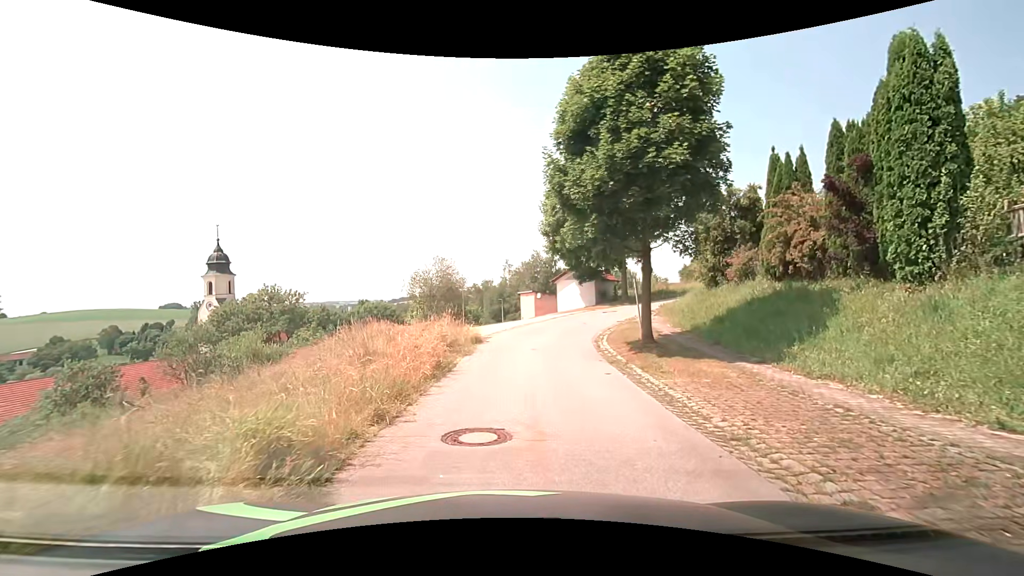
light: Day
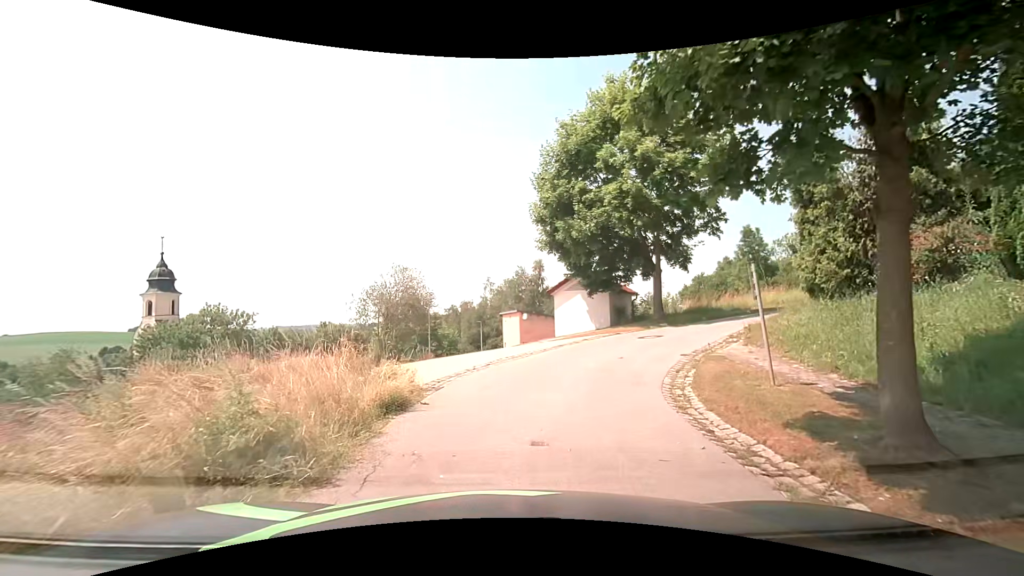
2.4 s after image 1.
(+0.6, +10.2) m; +4°
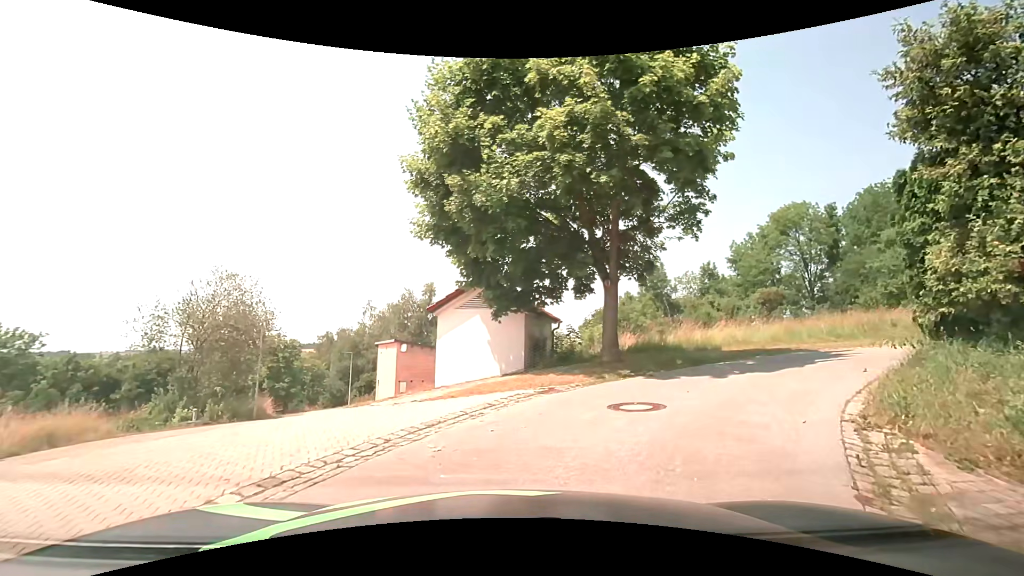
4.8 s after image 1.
(+0.8, +9.0) m; +11°
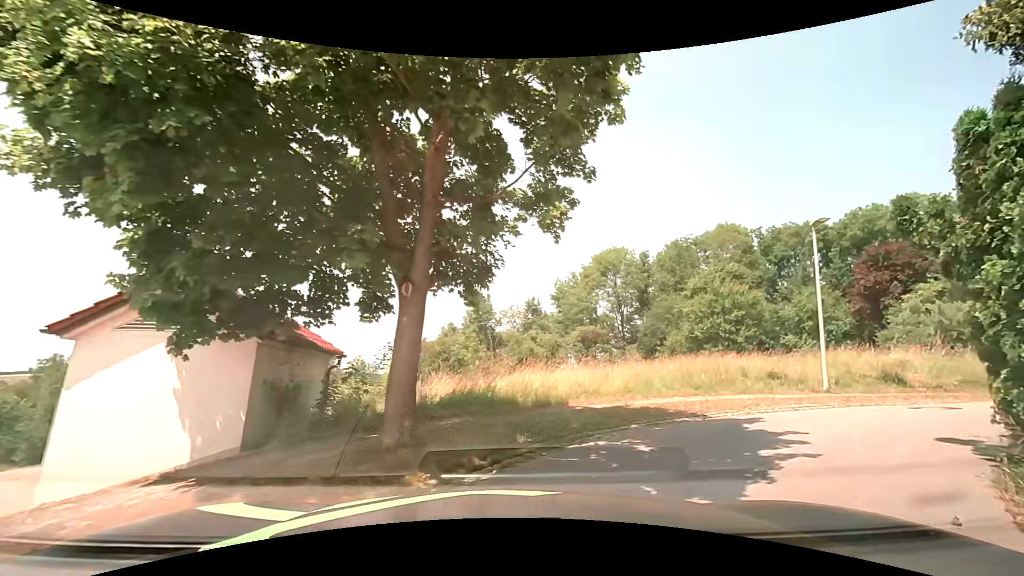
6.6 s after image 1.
(+1.0, +5.7) m; +20°
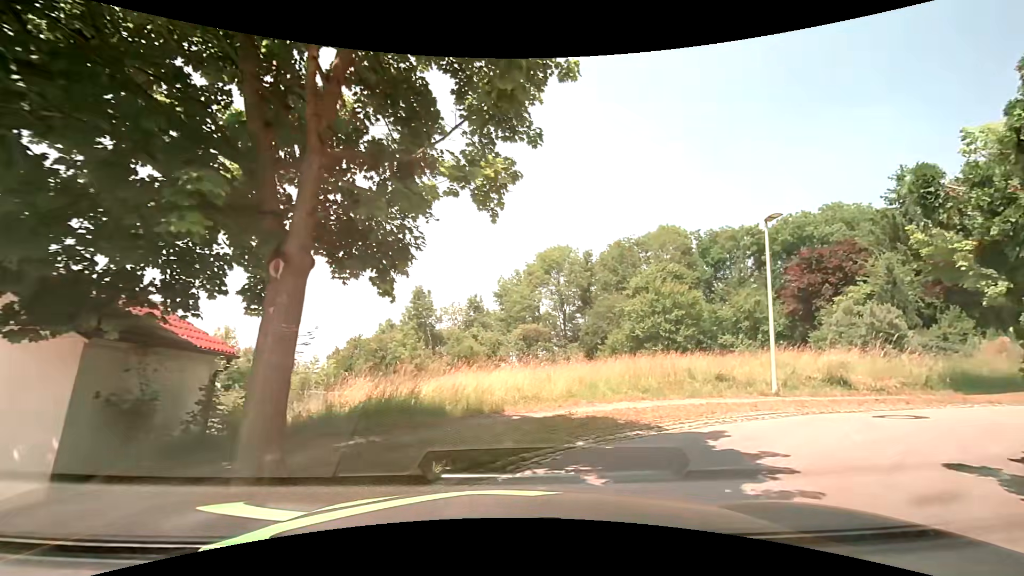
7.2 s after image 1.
(+0.1, +1.6) m; +7°
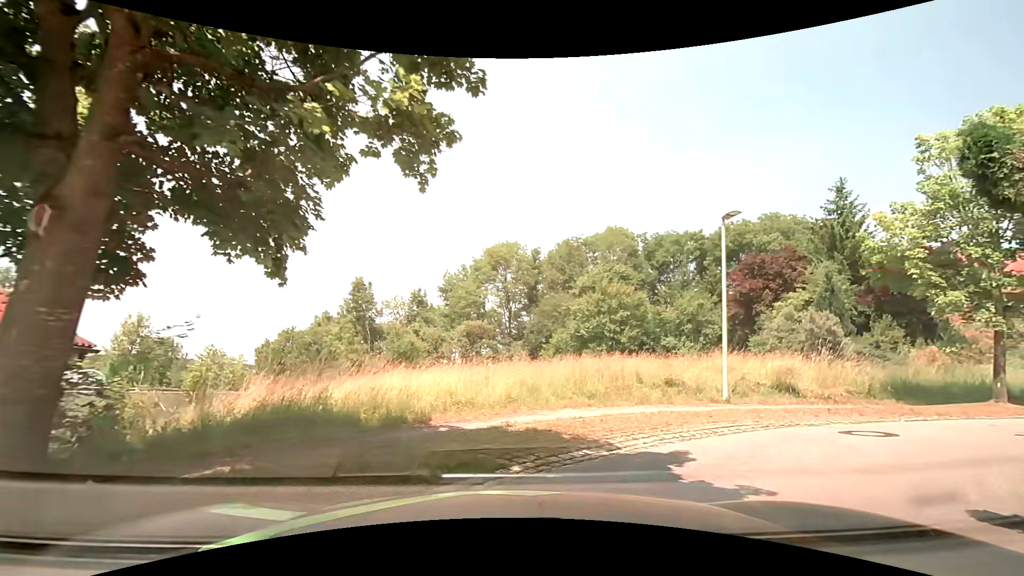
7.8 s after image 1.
(+0.1, +1.4) m; +4°
